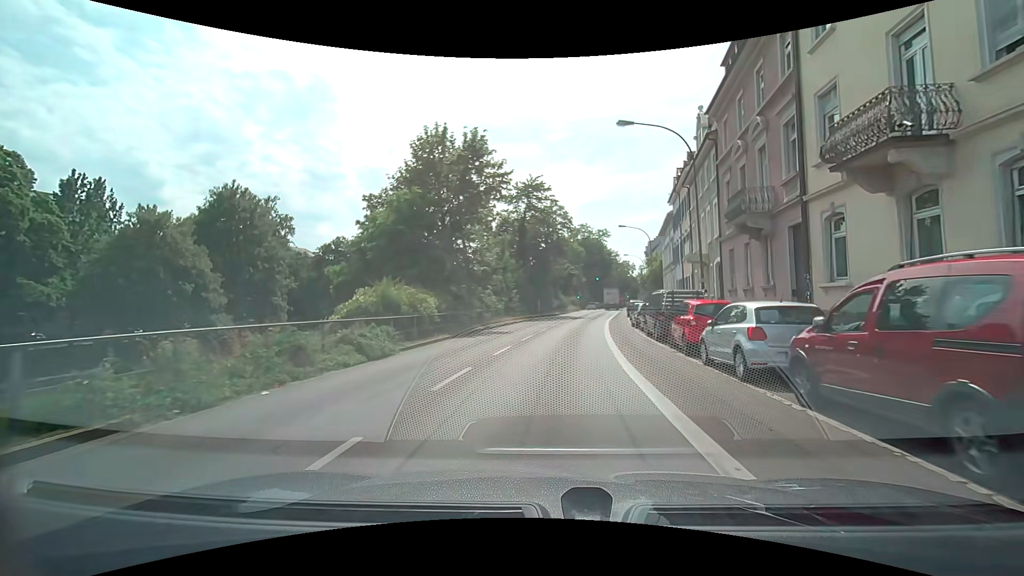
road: primary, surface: asphalt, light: Day
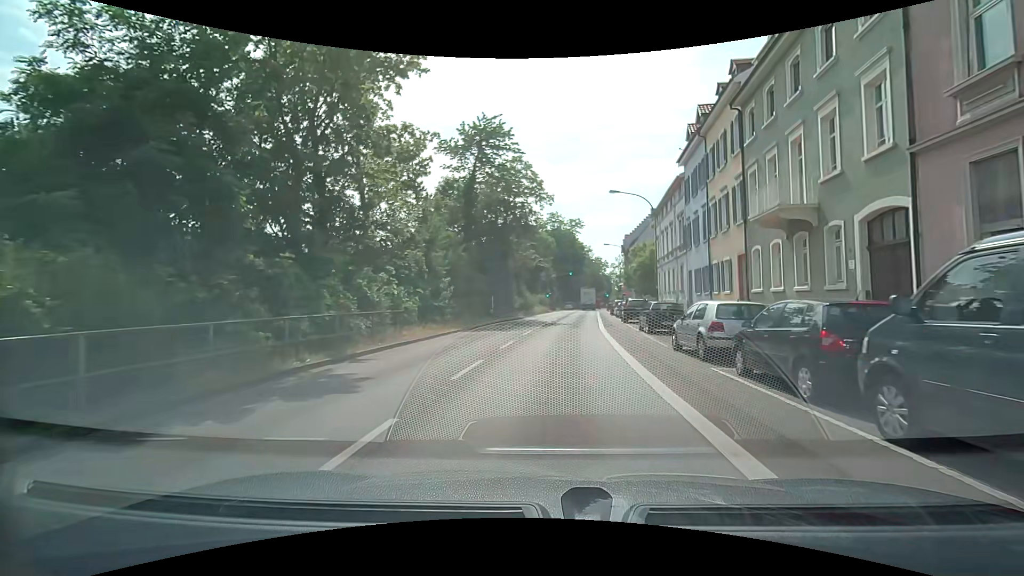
(+0.6, +17.4) m; +4°
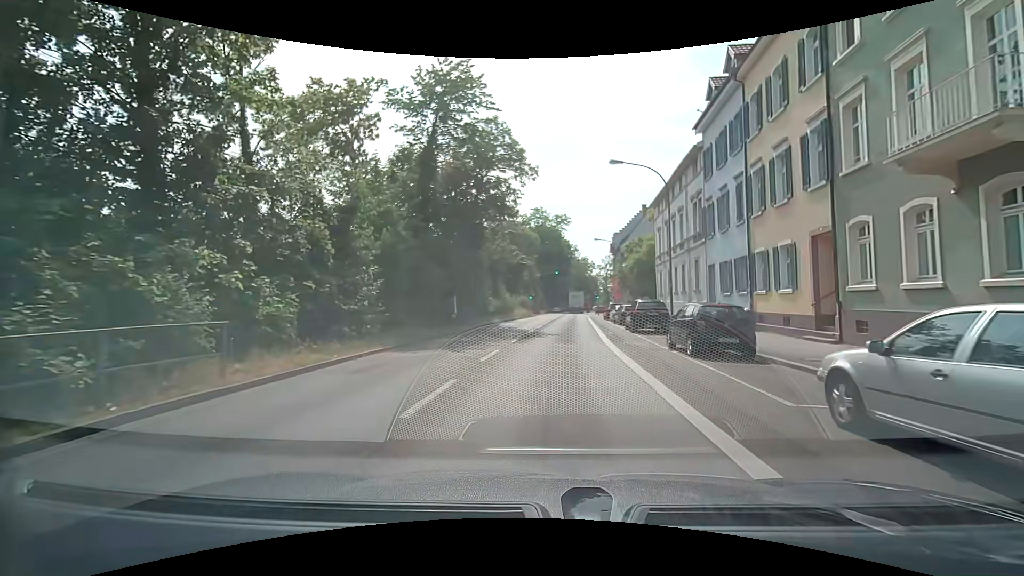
(+0.2, +8.8) m; +2°
